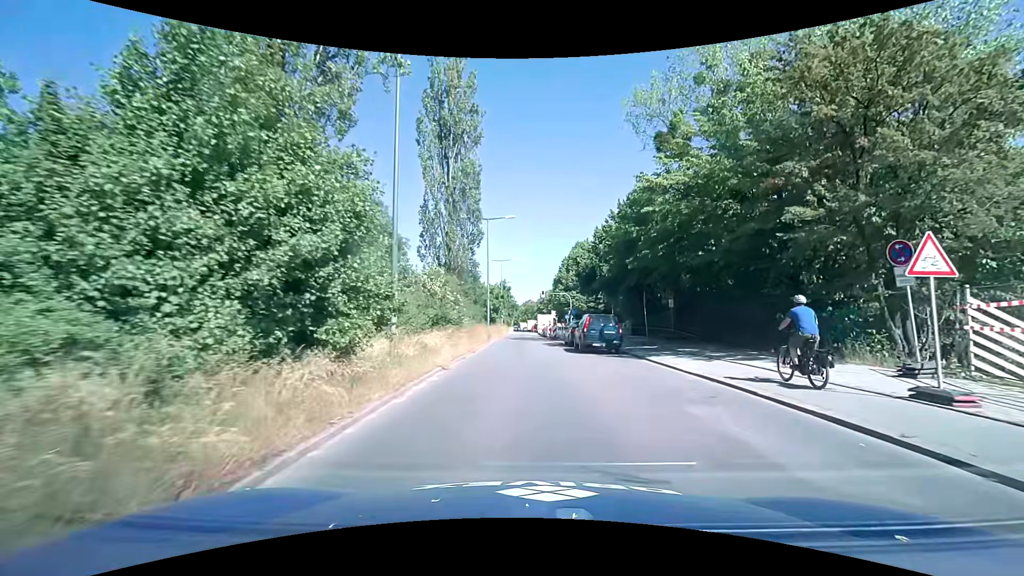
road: secondary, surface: asphalt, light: Day
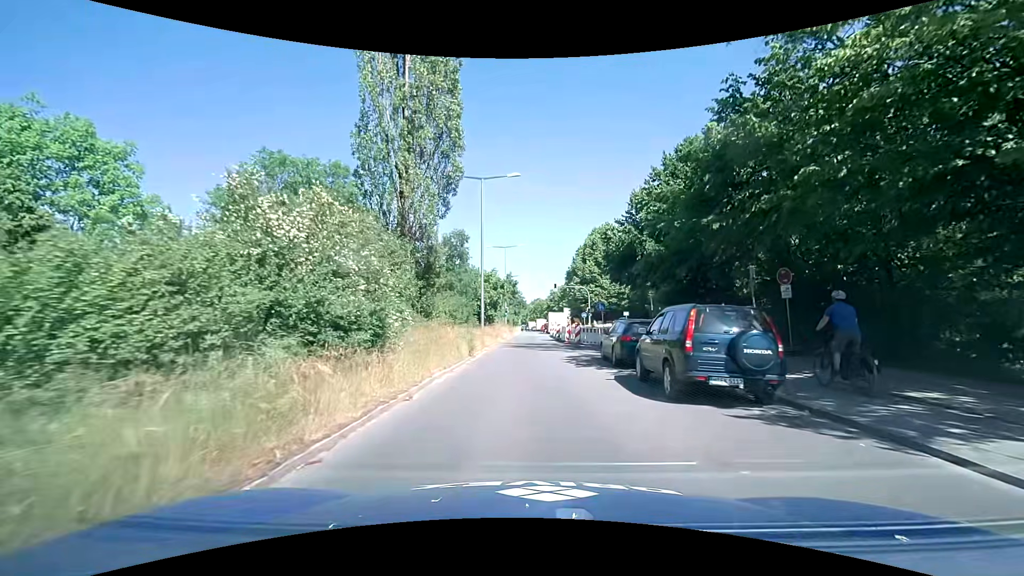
(0.0, +12.5) m; -2°
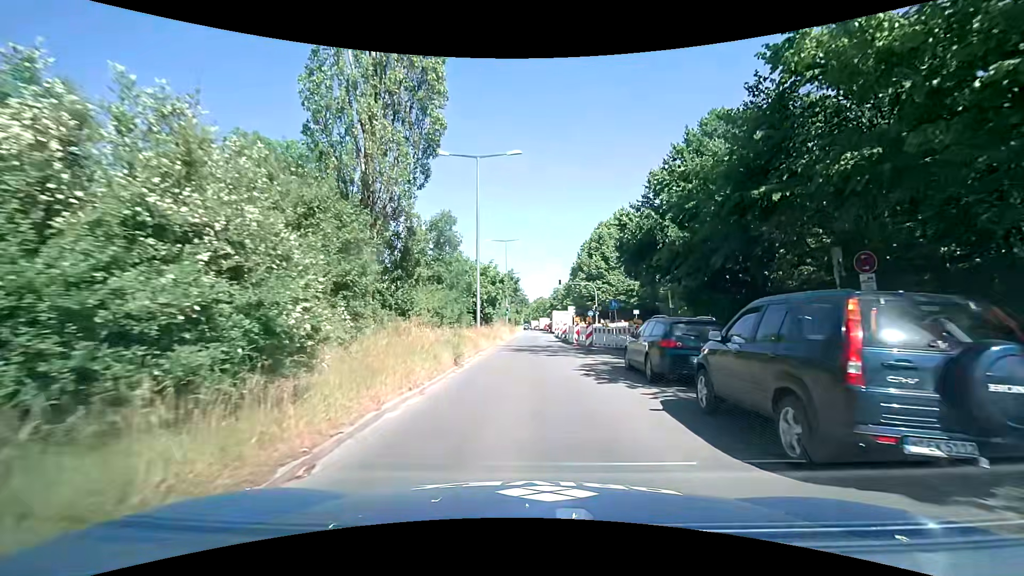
(0.0, +4.0) m; +1°
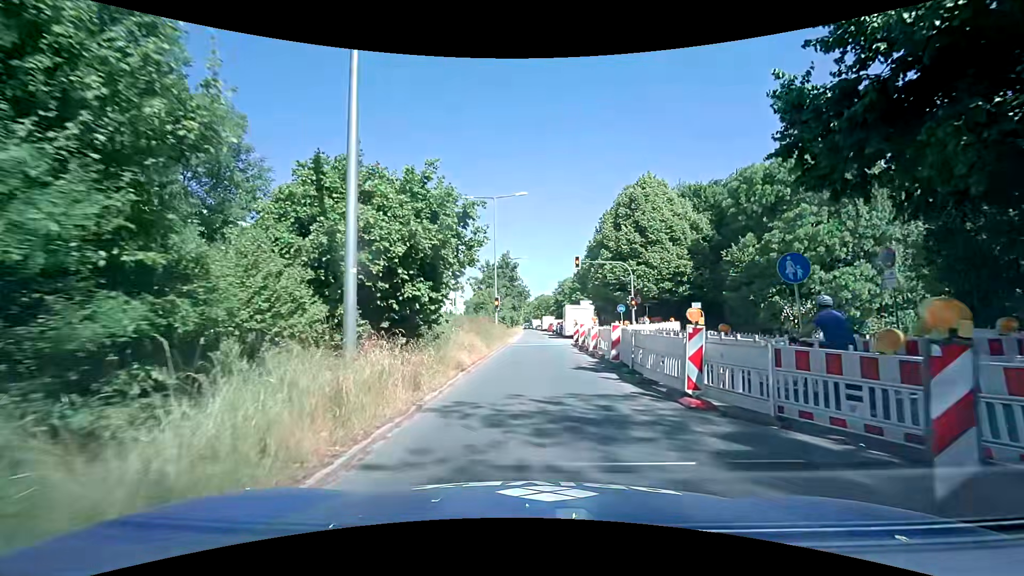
(-0.1, +19.4) m; 0°
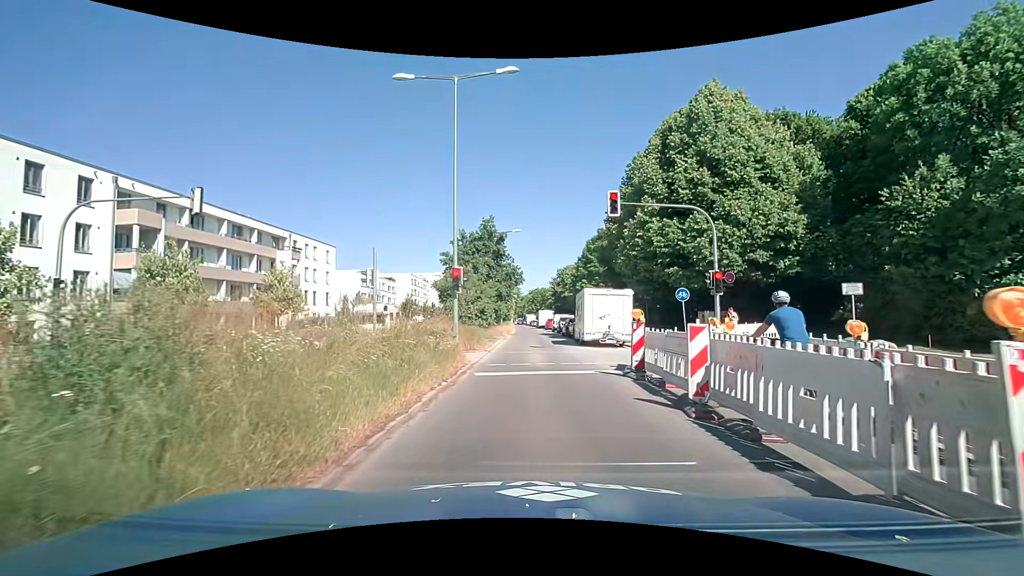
(-0.2, +17.5) m; 0°
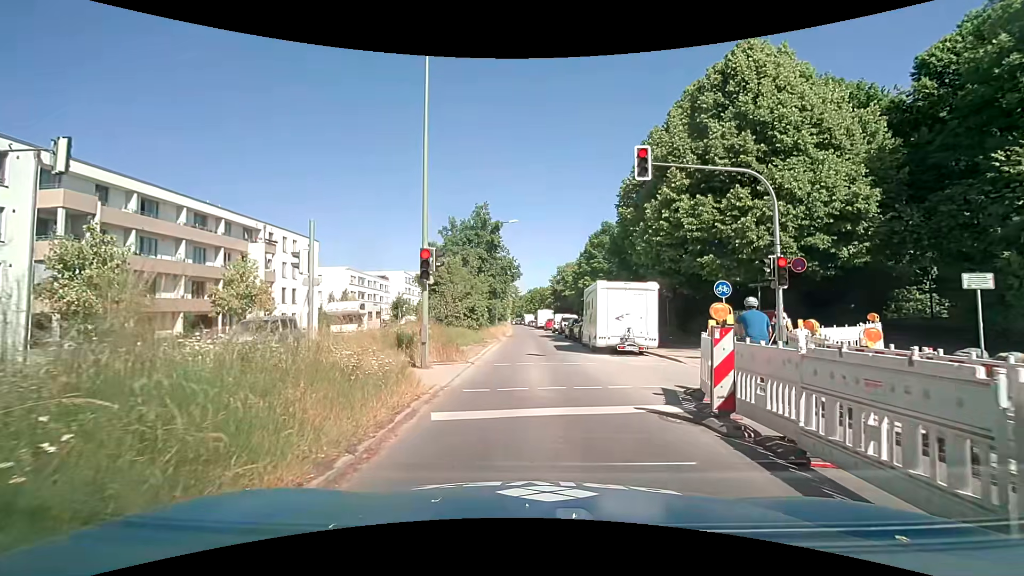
(0.0, +4.9) m; 0°
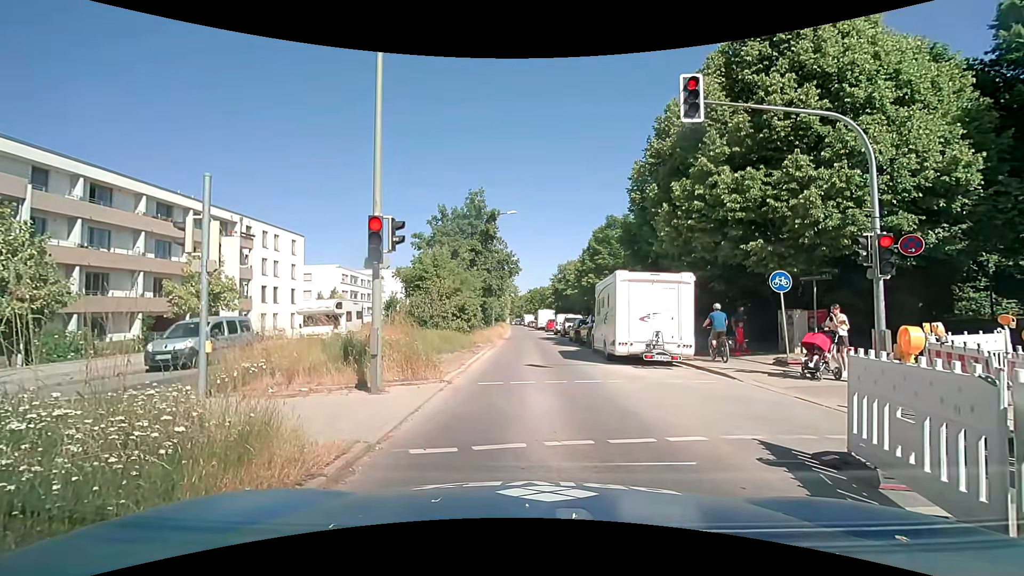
(0.0, +3.8) m; +2°
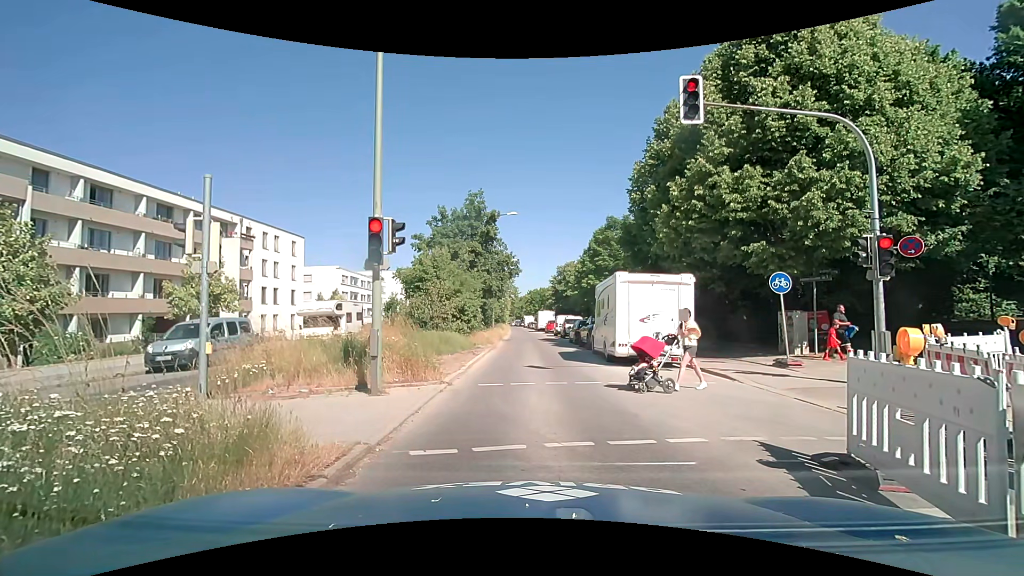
(0.0, +0.1) m; 0°
(0, +10) (-1, +20) (-1, +30) (-1, +40) (-2, +50) (-2, +60) (-3, +70) (-3, +80) (-4, +90) (-5, +100) m
